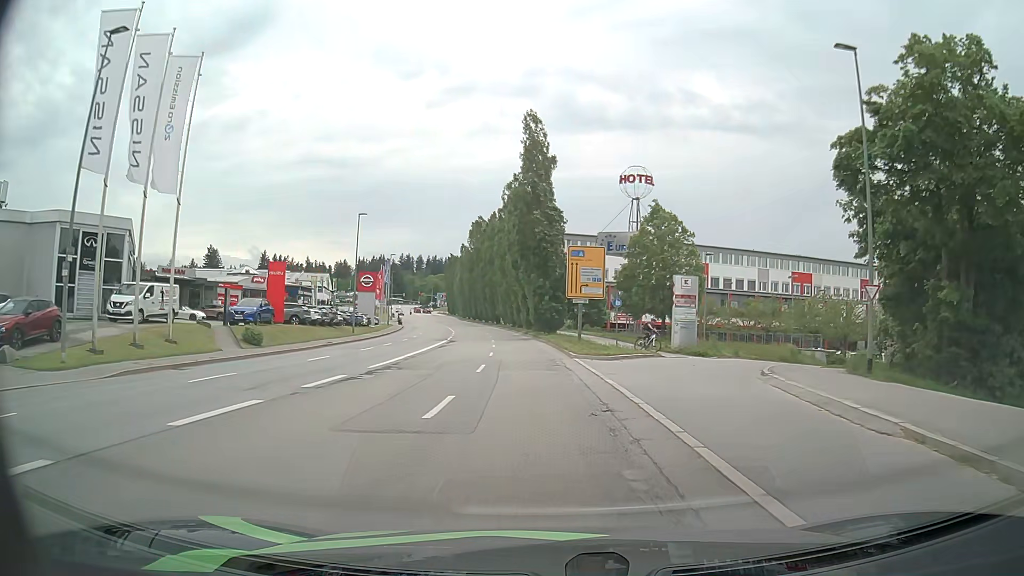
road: tertiary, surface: asphalt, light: Day
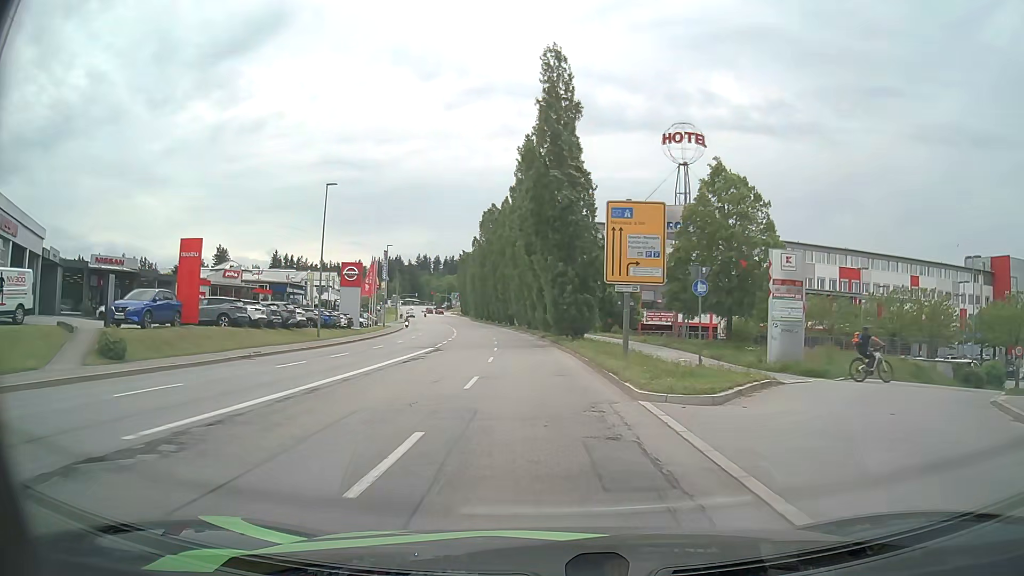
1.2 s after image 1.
(-0.3, +13.5) m; -2°
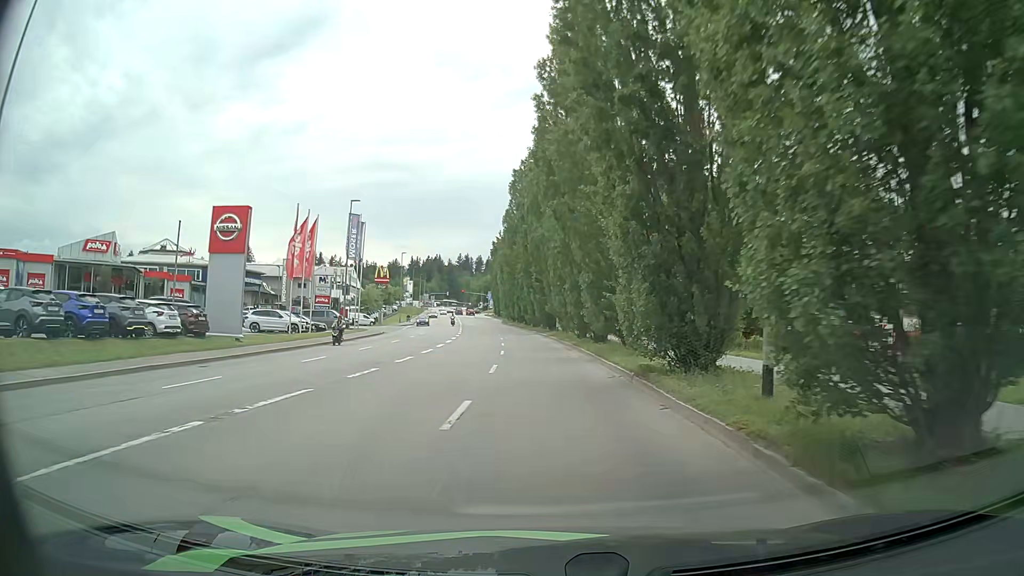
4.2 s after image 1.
(-1.1, +33.0) m; -4°
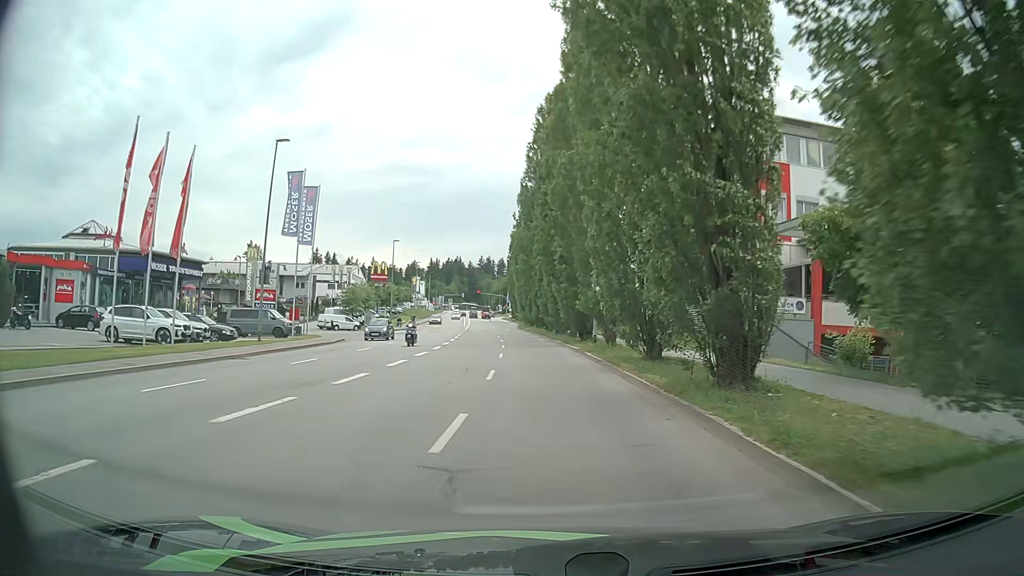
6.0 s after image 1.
(-0.5, +19.6) m; -2°
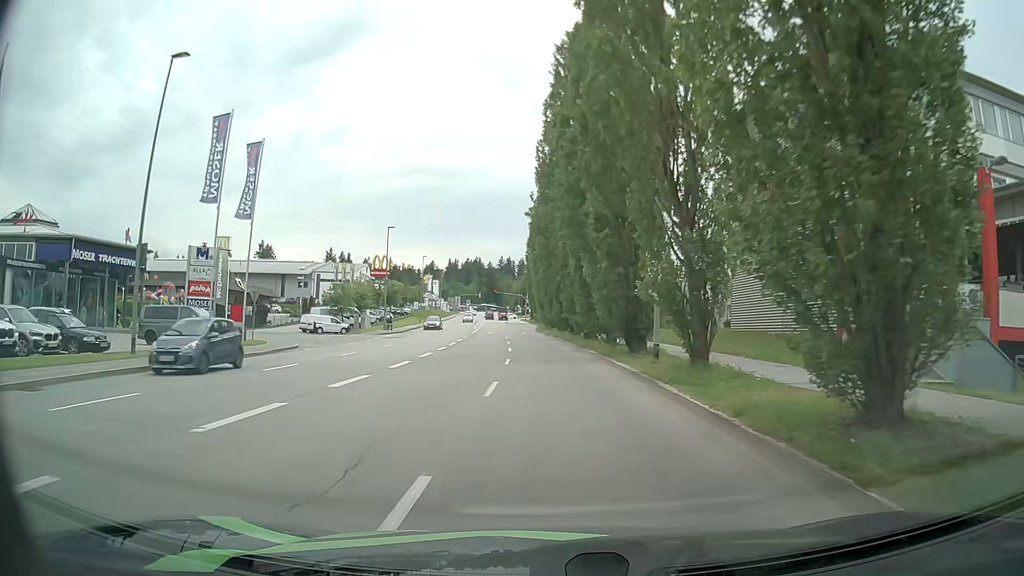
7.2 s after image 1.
(-0.2, +13.0) m; 0°
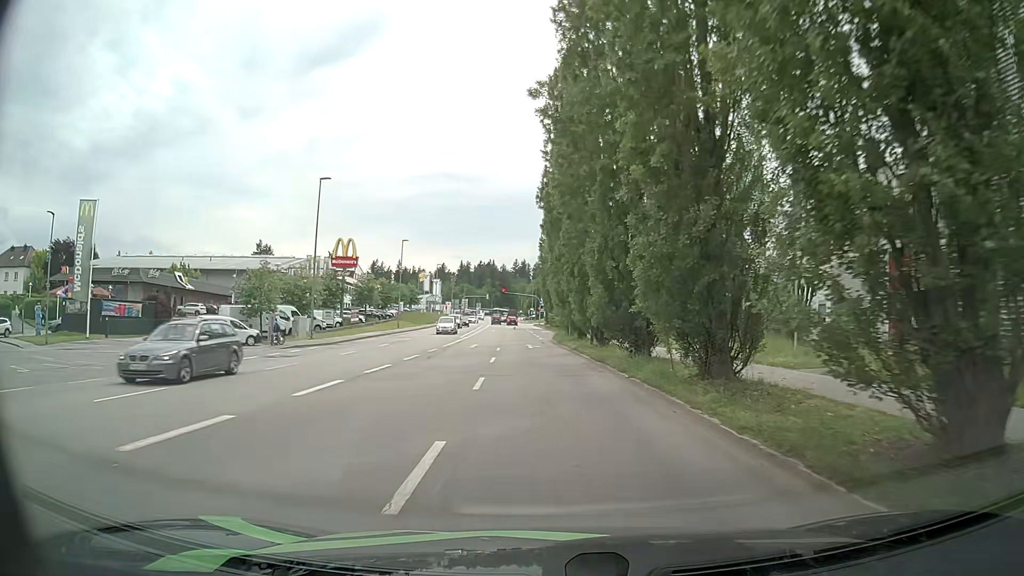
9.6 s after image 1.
(-1.1, +25.6) m; -3°
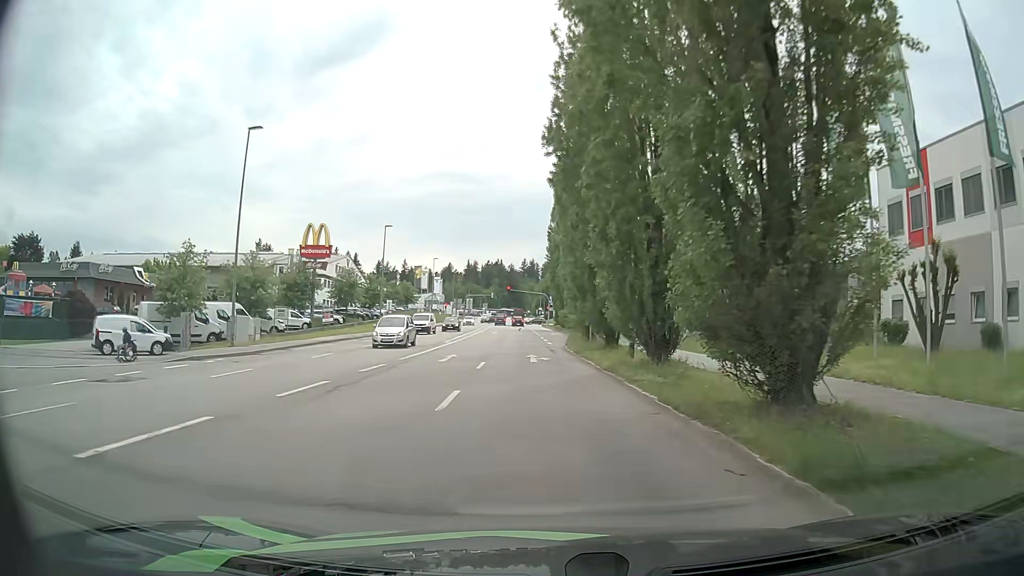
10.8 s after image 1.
(0.0, +12.5) m; -1°
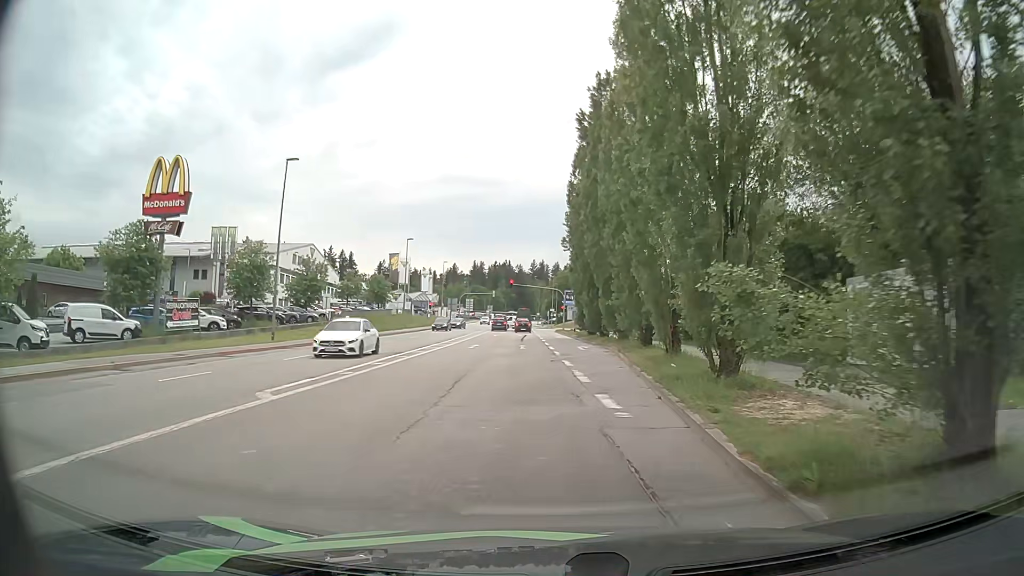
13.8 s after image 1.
(-0.4, +29.2) m; 0°
(0, +10) (+1, +20) (+2, +30) (+2, +40) (+2, +50) (+1, +60) (+1, +70) (+1, +80) (0, +90) (0, +100) m
